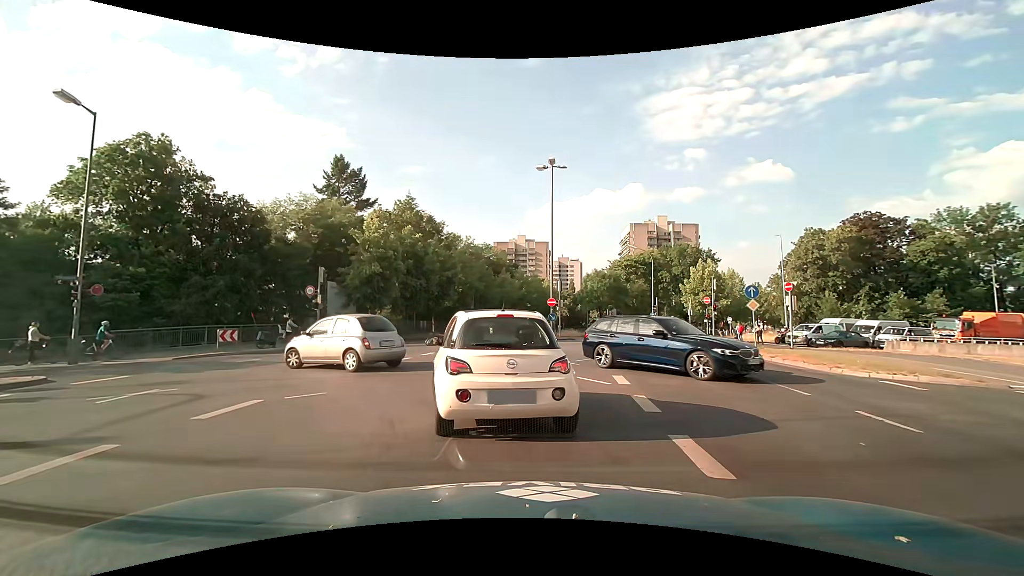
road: secondary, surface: asphalt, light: Day
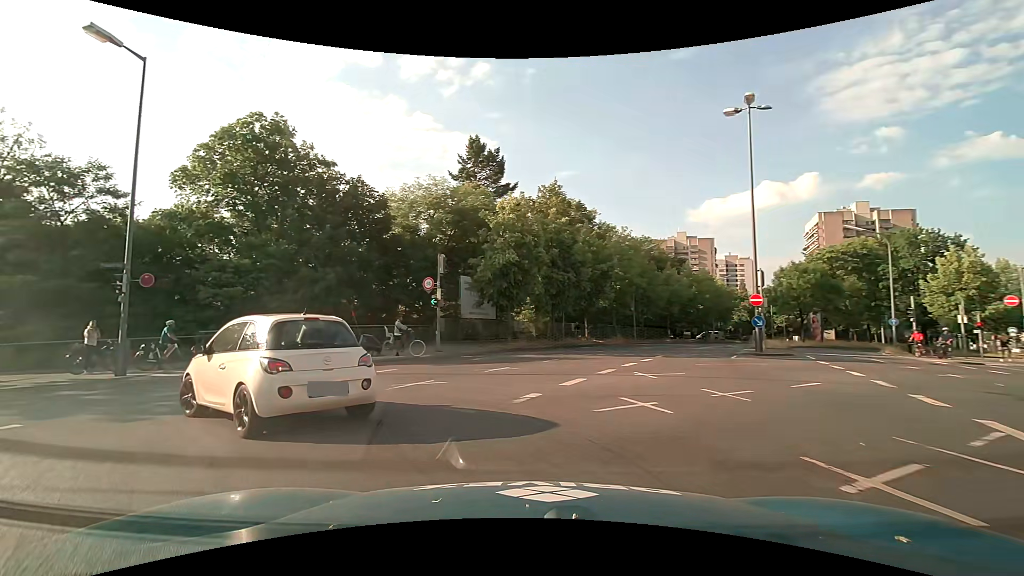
(-1.1, +9.1) m; -18°
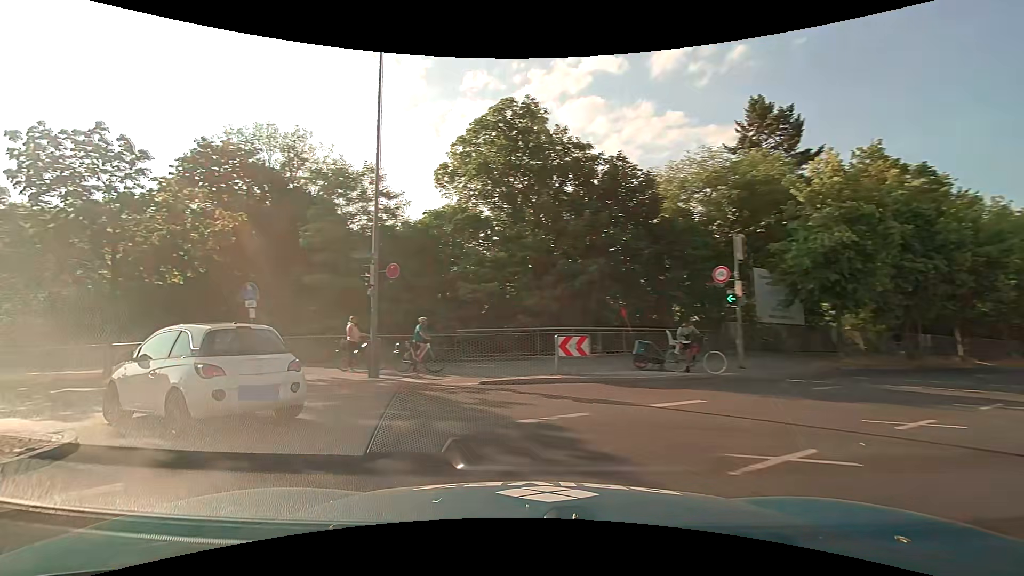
(-1.4, +5.5) m; -30°
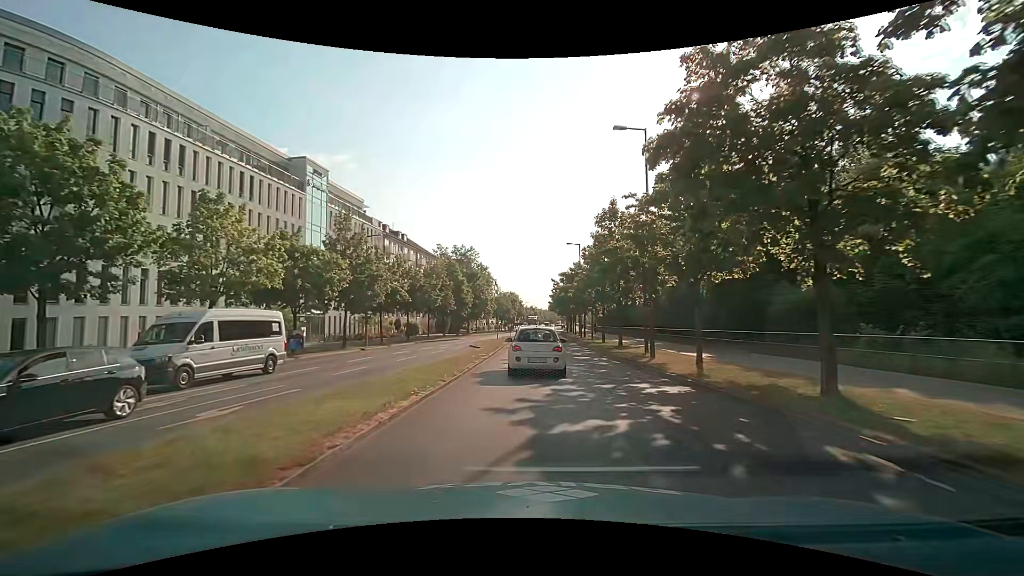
(-13.2, +13.1) m; -69°
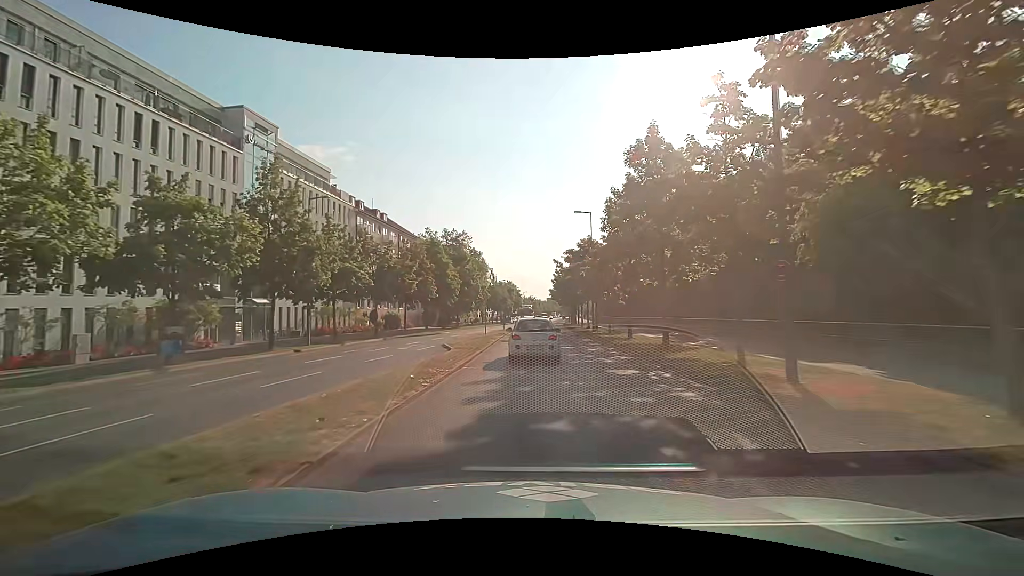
(-0.1, +11.9) m; 0°
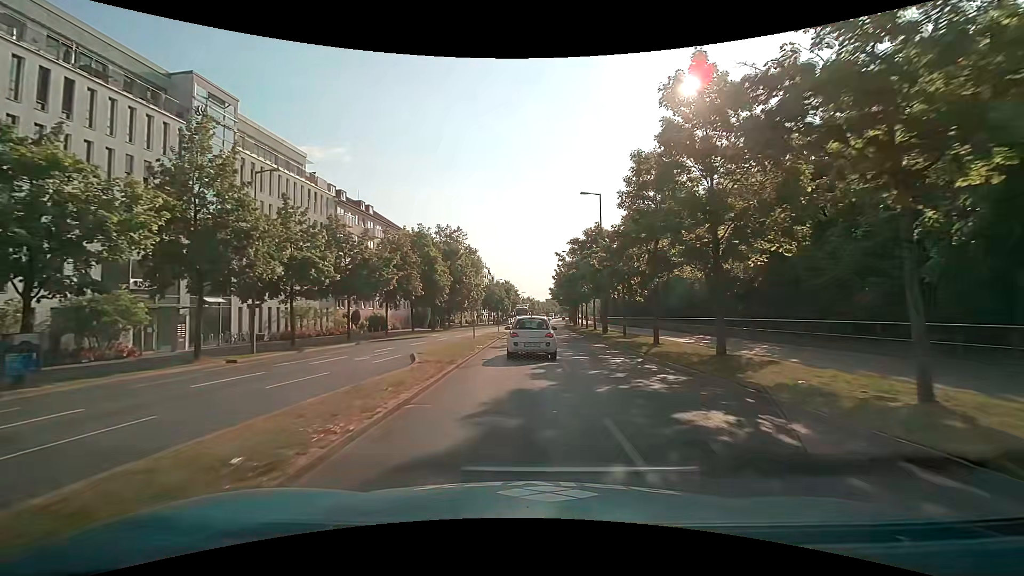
(0.0, +6.6) m; 0°
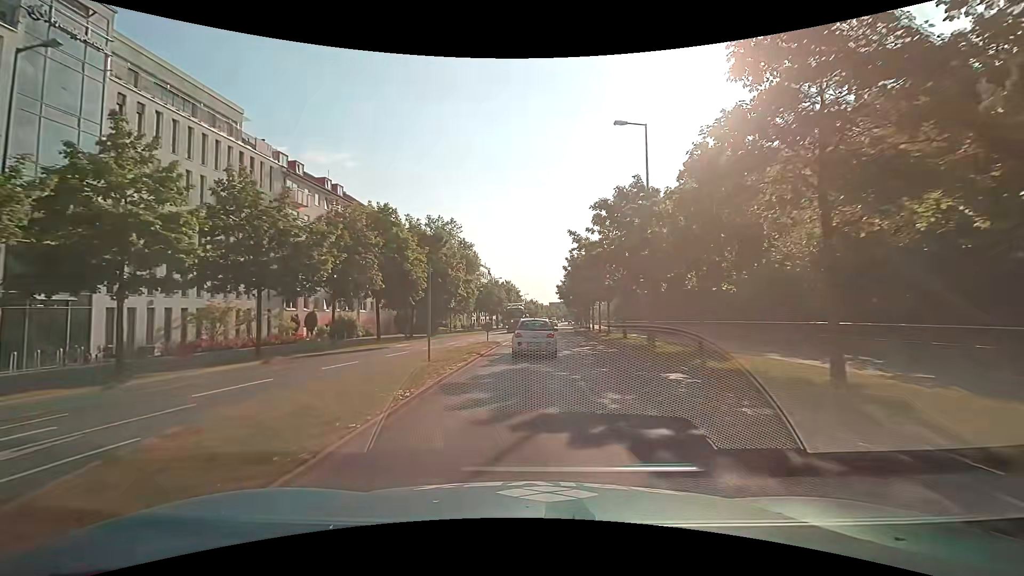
(0.0, +13.6) m; 0°
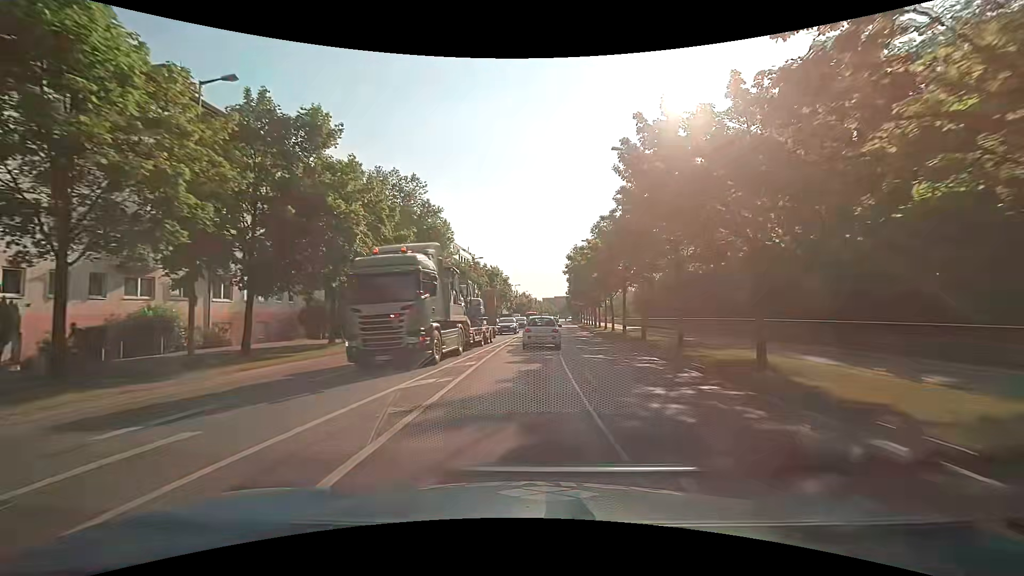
(+0.1, +28.3) m; +1°
(0, +10) (0, +20) (0, +30) (+1, +40) (+1, +50) (+2, +60) (+3, +70) (+3, +80) (+4, +90) (+5, +100) m
